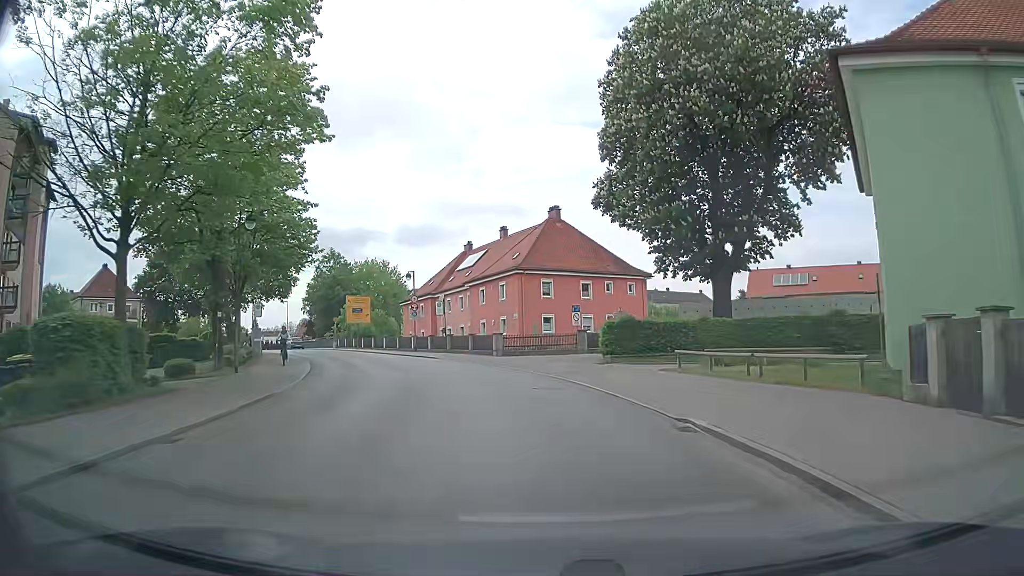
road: tertiary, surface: asphalt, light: Day
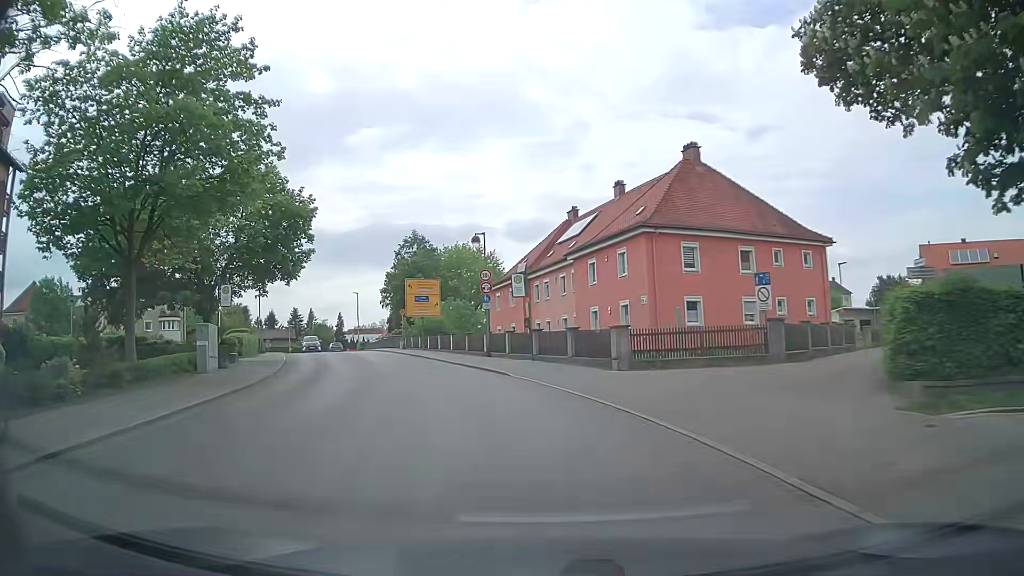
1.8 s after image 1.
(-1.2, +18.5) m; -10°
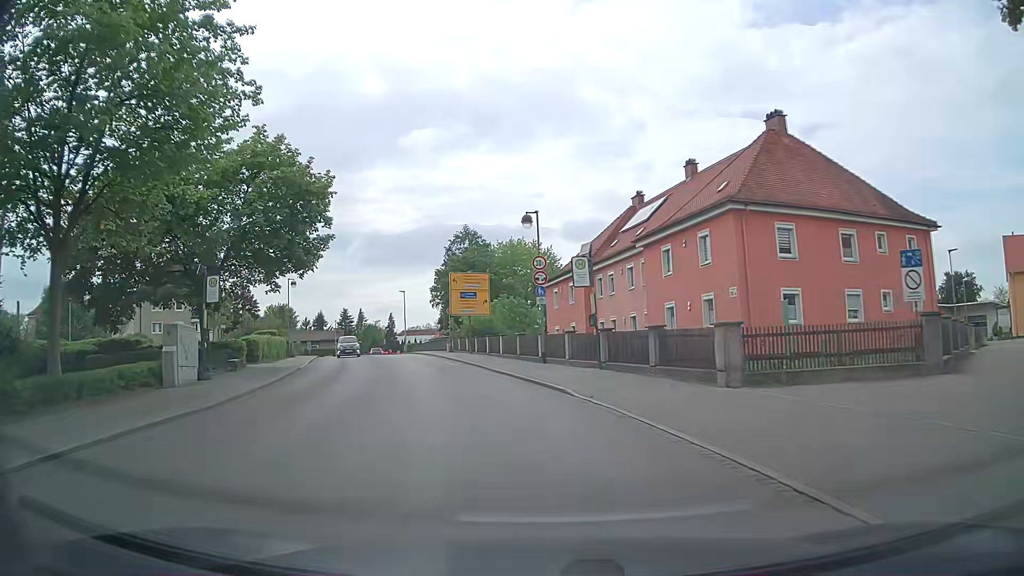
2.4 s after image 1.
(-0.2, +6.2) m; -4°
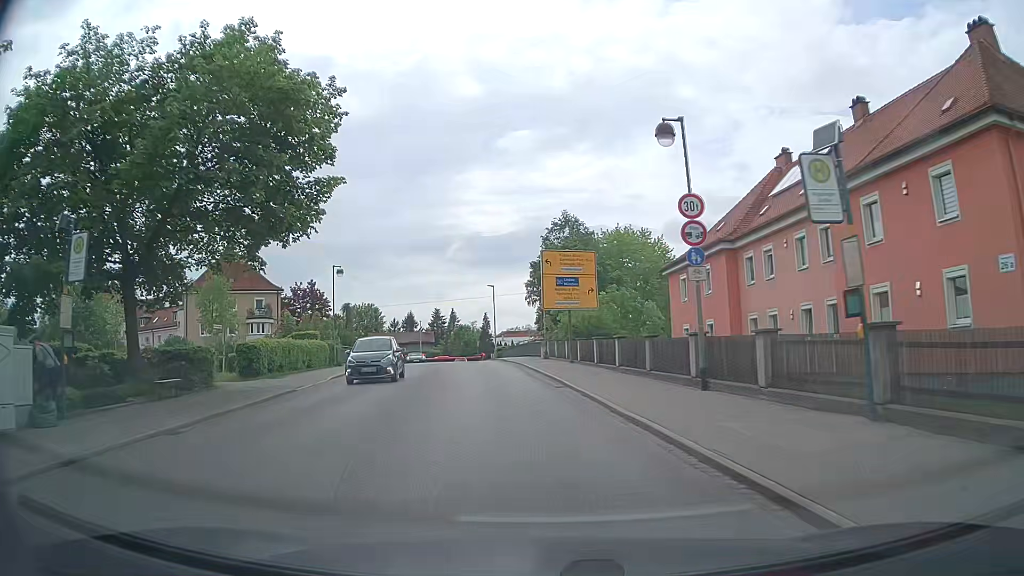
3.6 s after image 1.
(-1.0, +12.3) m; -9°
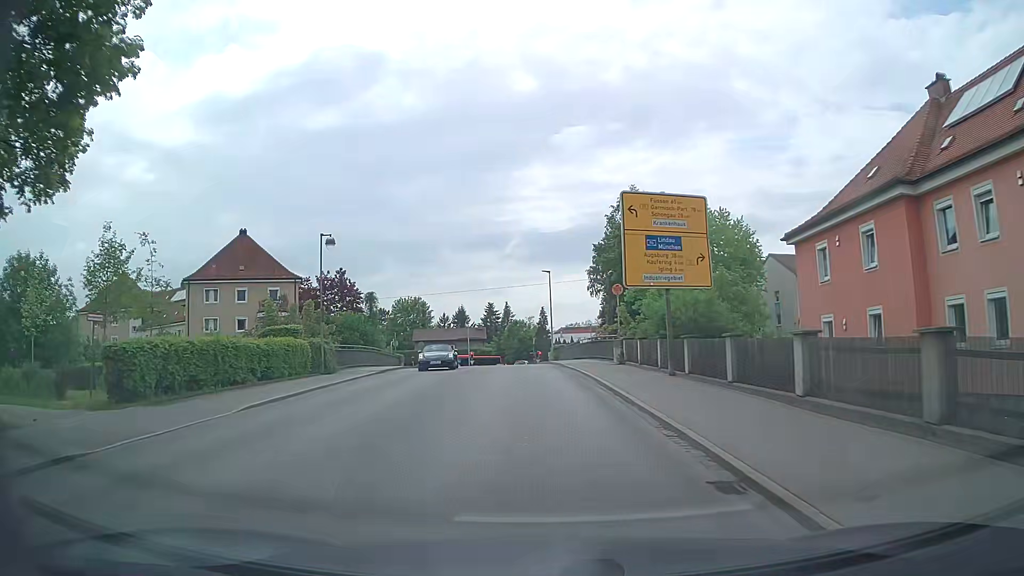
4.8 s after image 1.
(-0.5, +12.3) m; -5°
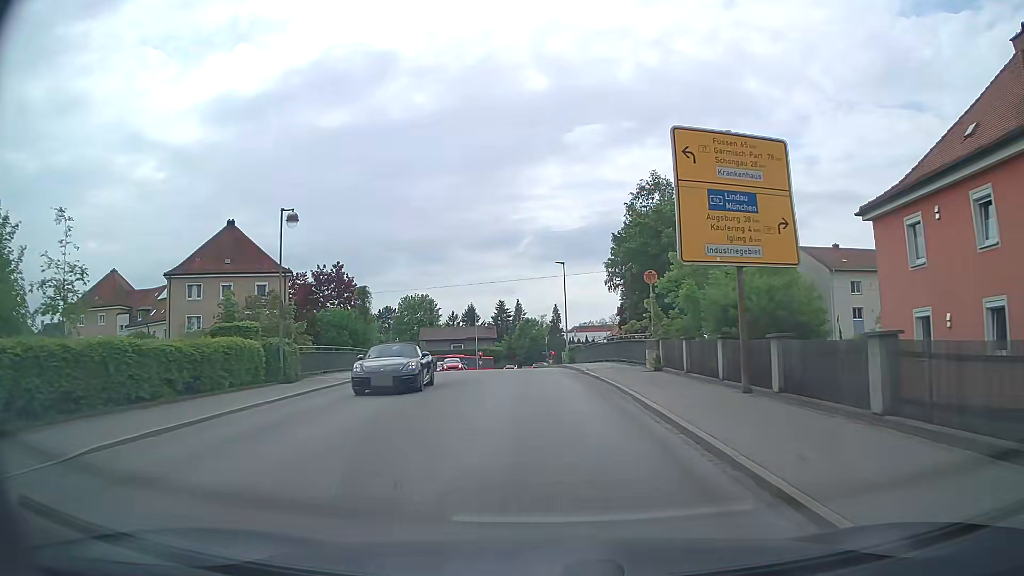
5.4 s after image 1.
(-0.1, +6.2) m; -2°
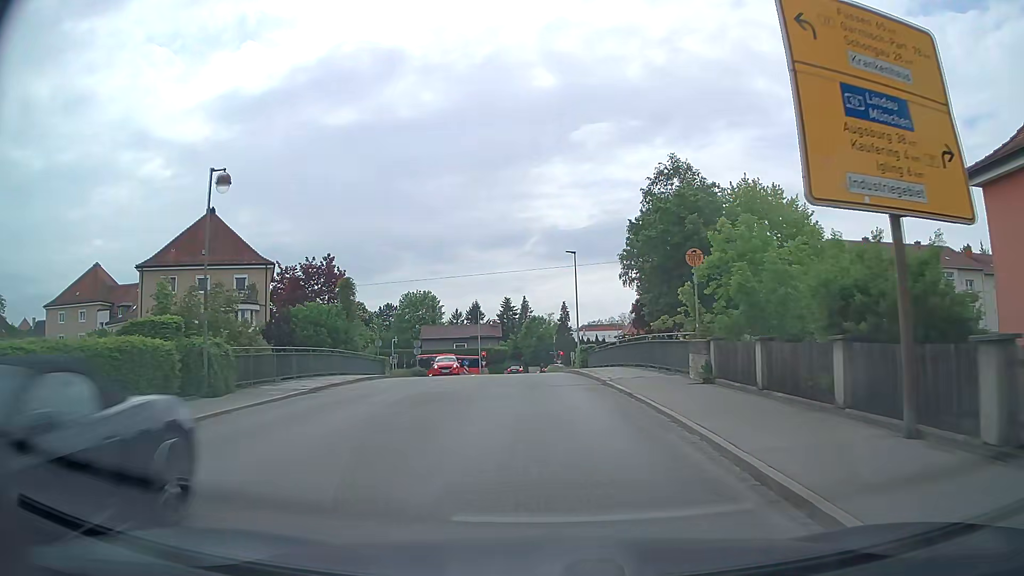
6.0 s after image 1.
(0.0, +6.2) m; -1°
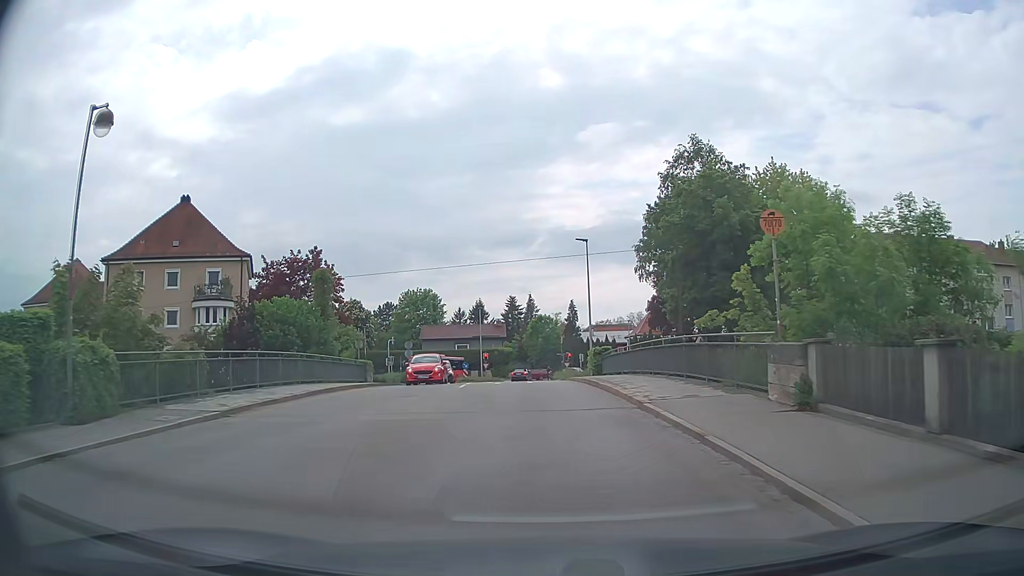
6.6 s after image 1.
(0.0, +6.2) m; 0°
